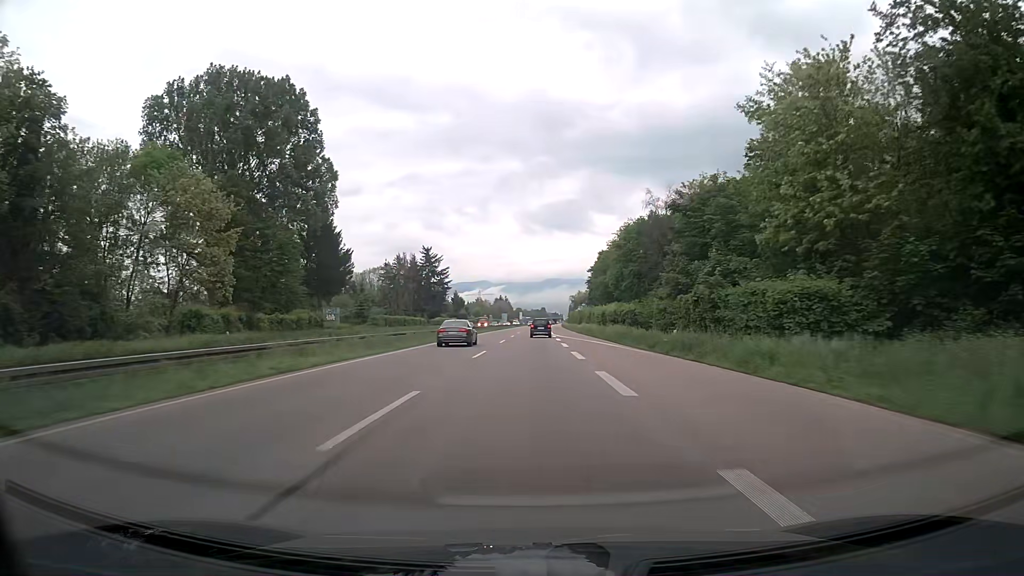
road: trunk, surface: asphalt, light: Day
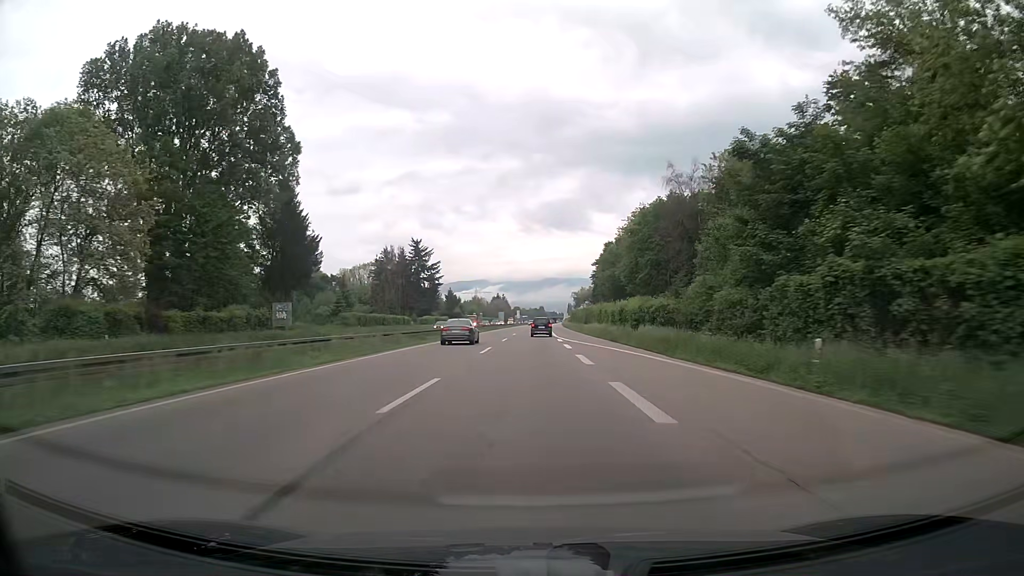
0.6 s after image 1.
(0.0, +15.4) m; 0°
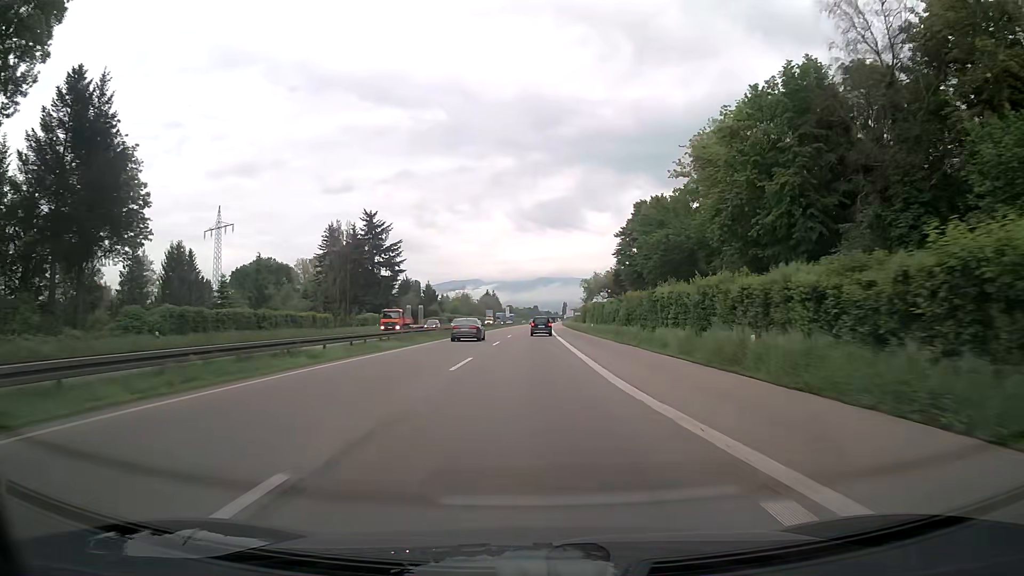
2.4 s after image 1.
(+0.2, +46.1) m; 0°
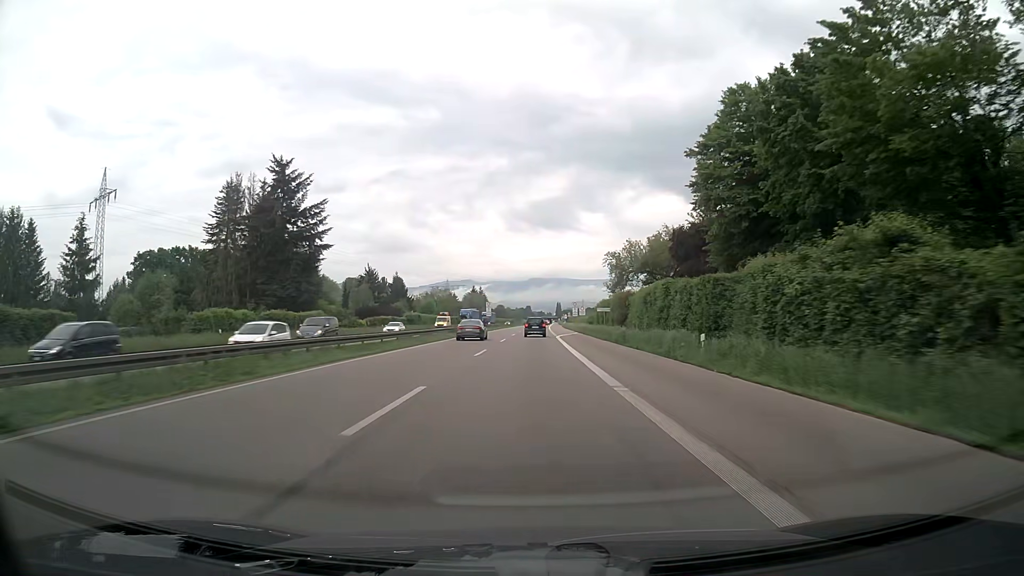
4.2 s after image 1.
(+0.2, +46.1) m; +1°
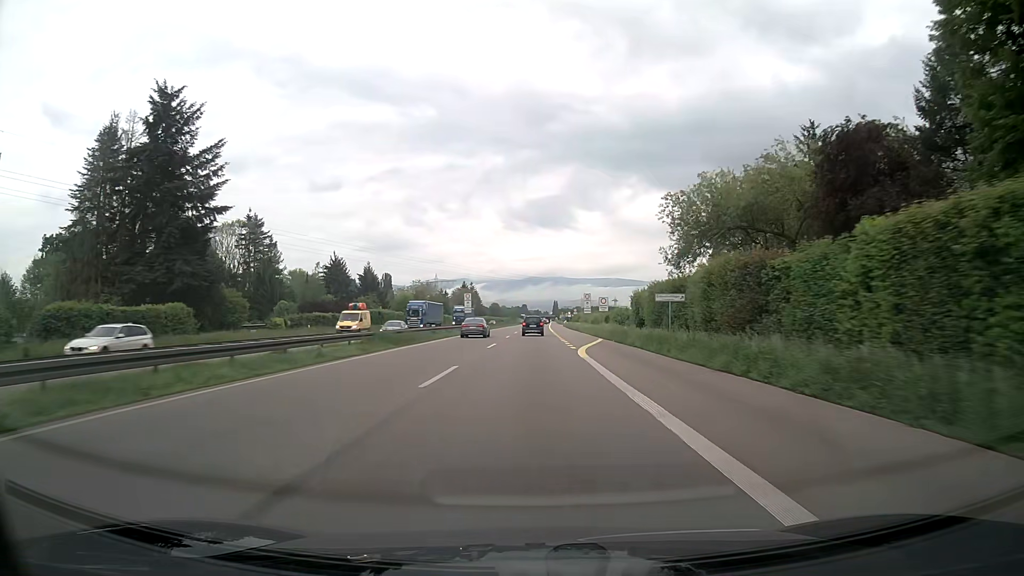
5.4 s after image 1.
(+0.1, +30.7) m; 0°
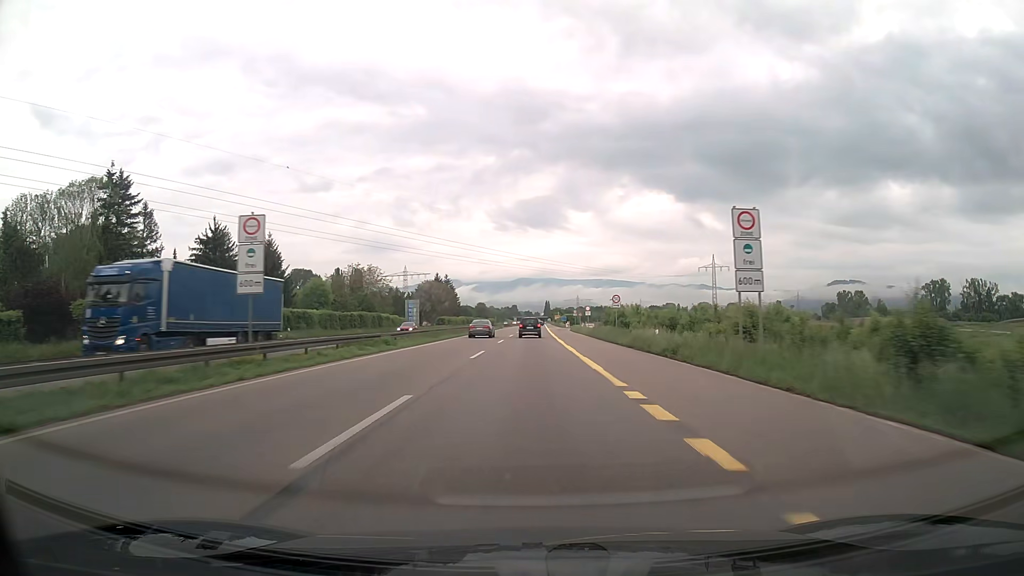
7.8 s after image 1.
(+0.5, +61.5) m; +1°
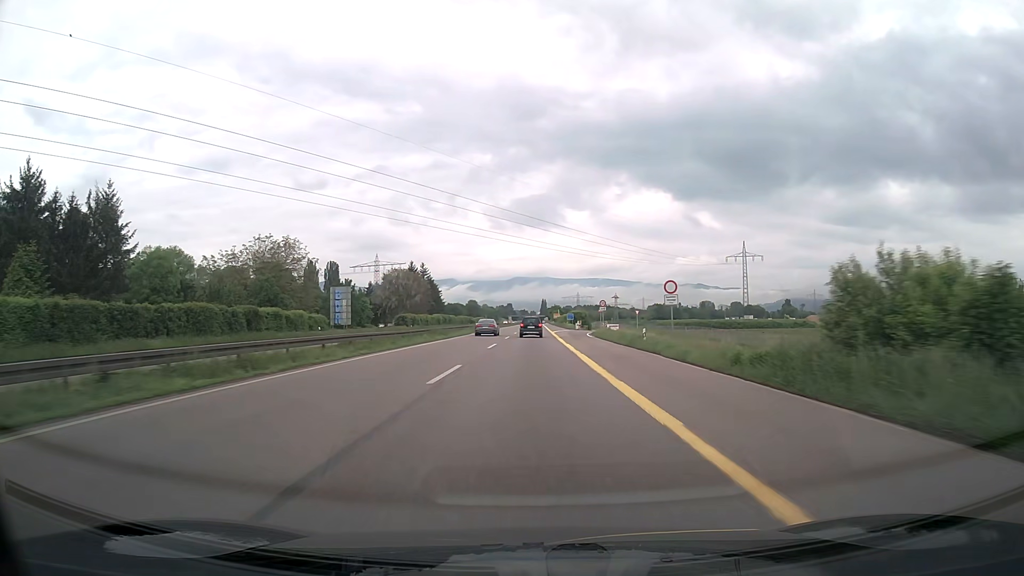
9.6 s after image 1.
(+0.1, +46.1) m; 0°
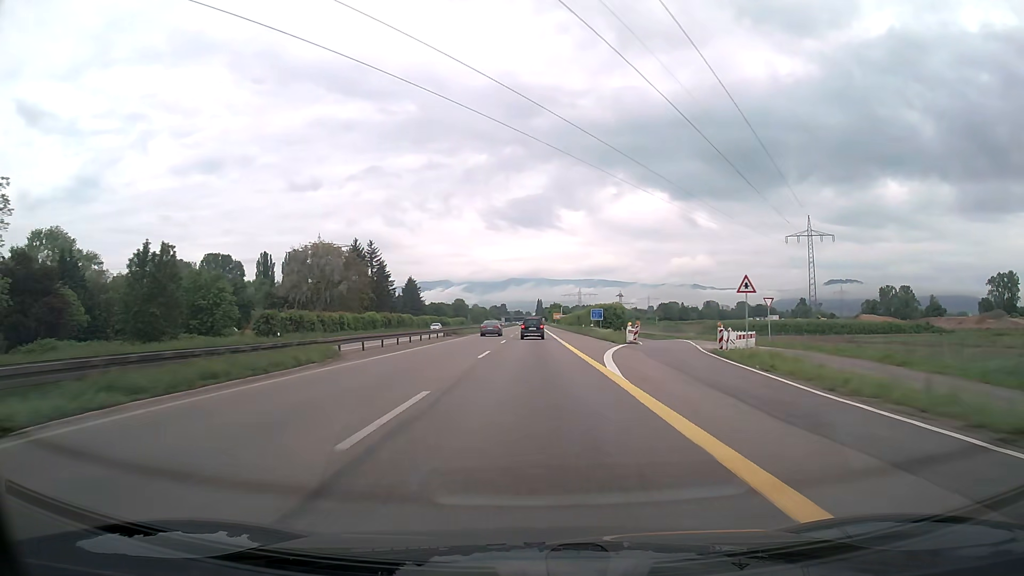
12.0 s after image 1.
(+0.3, +61.4) m; 0°
(0, +10) (0, +20) (0, +30) (0, +40) (0, +50) (0, +60) (0, +70) (0, +80) (0, +90) (0, +100) m
